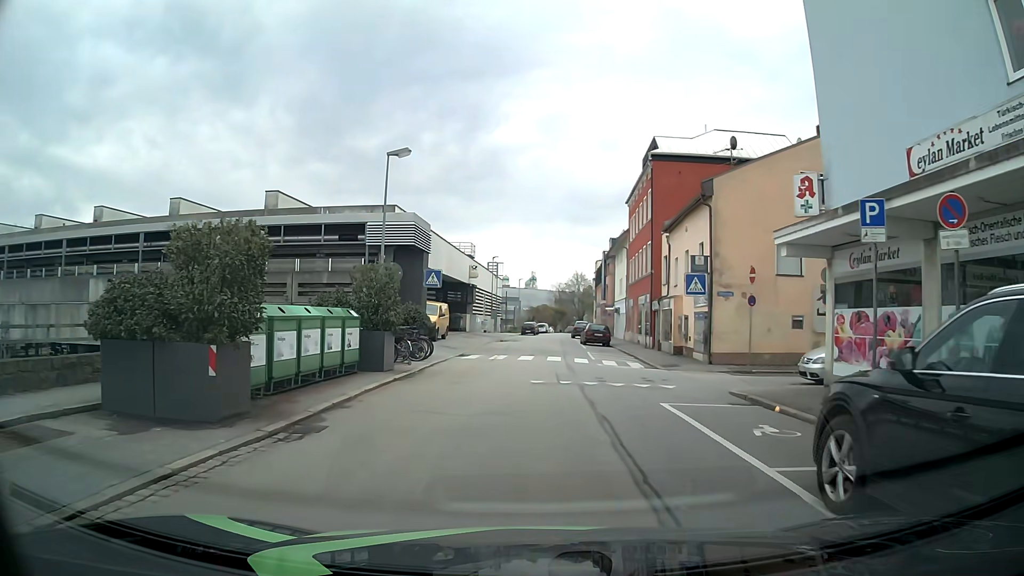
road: residential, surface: asphalt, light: Day
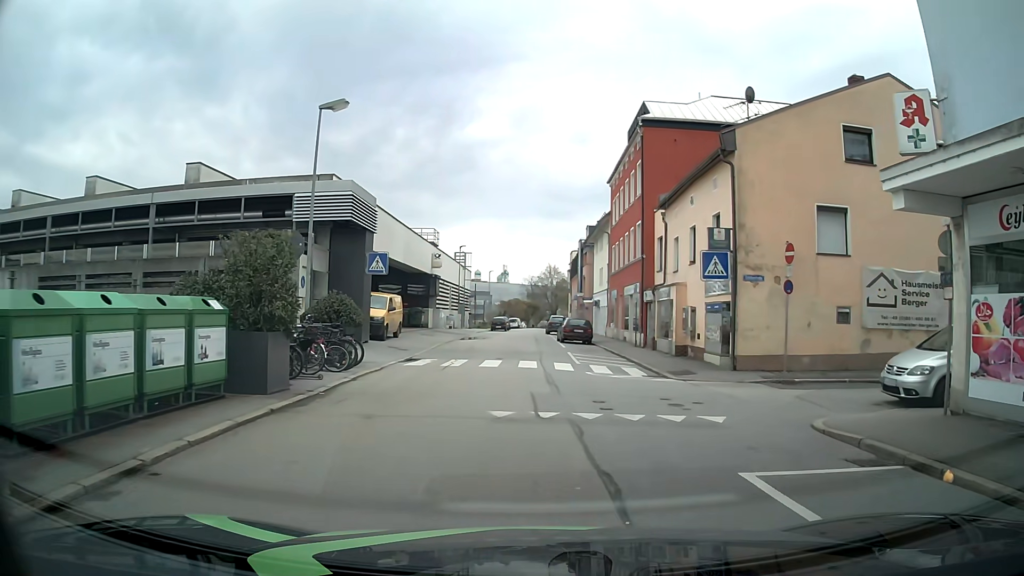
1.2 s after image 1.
(0.0, +5.8) m; +2°
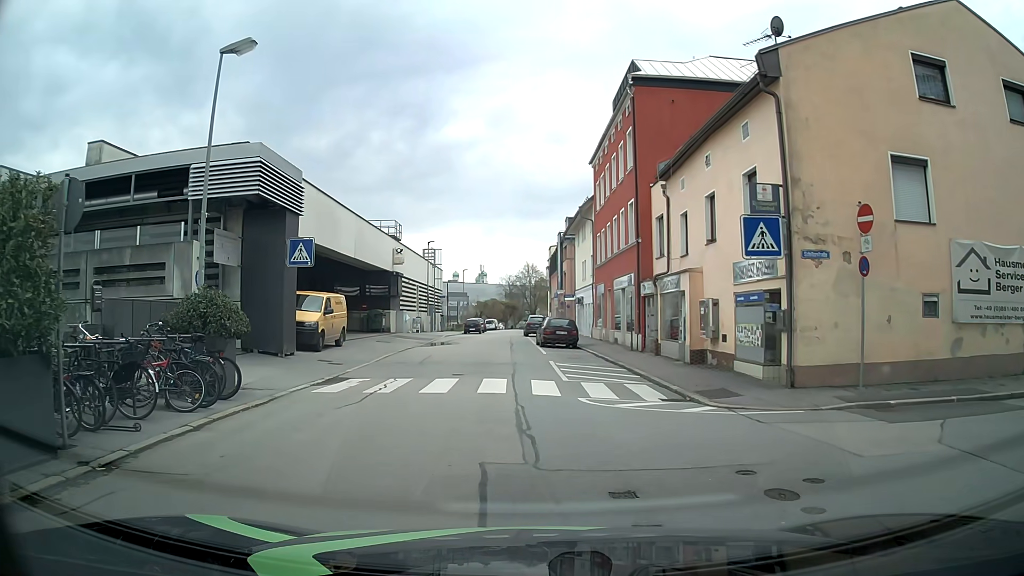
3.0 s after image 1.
(+0.1, +5.7) m; +1°
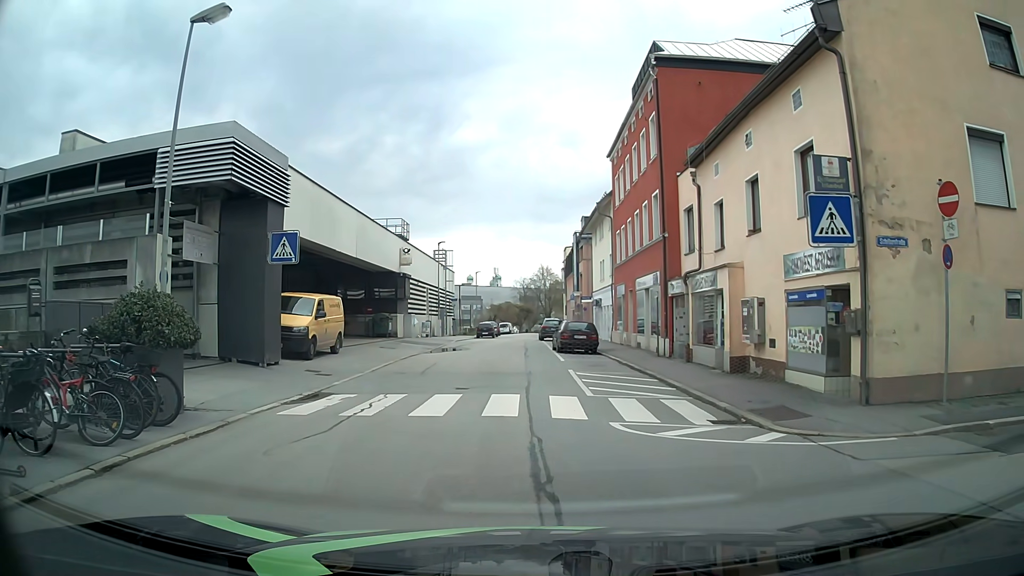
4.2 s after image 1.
(0.0, +2.5) m; -2°
